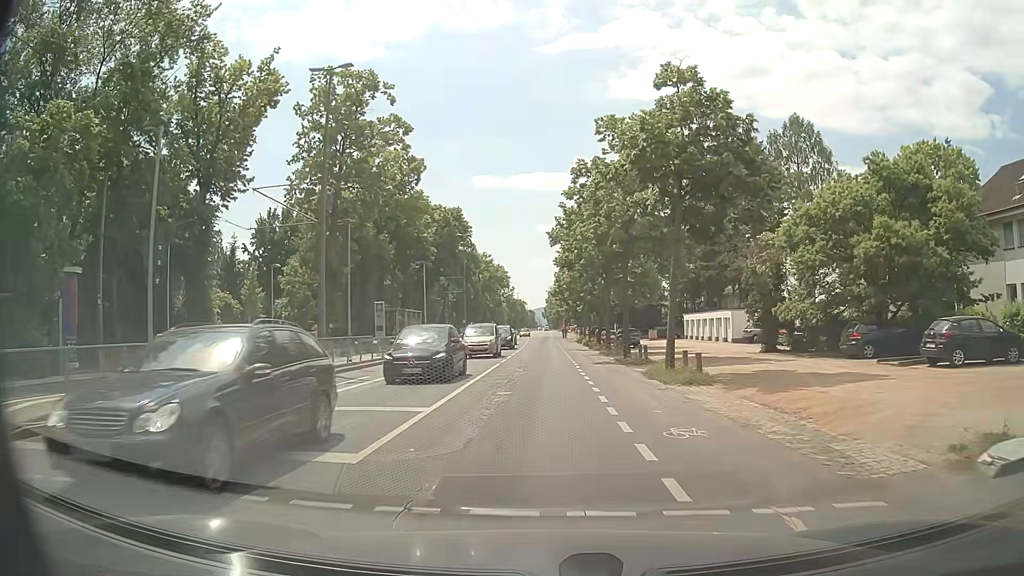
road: tertiary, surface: asphalt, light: Day
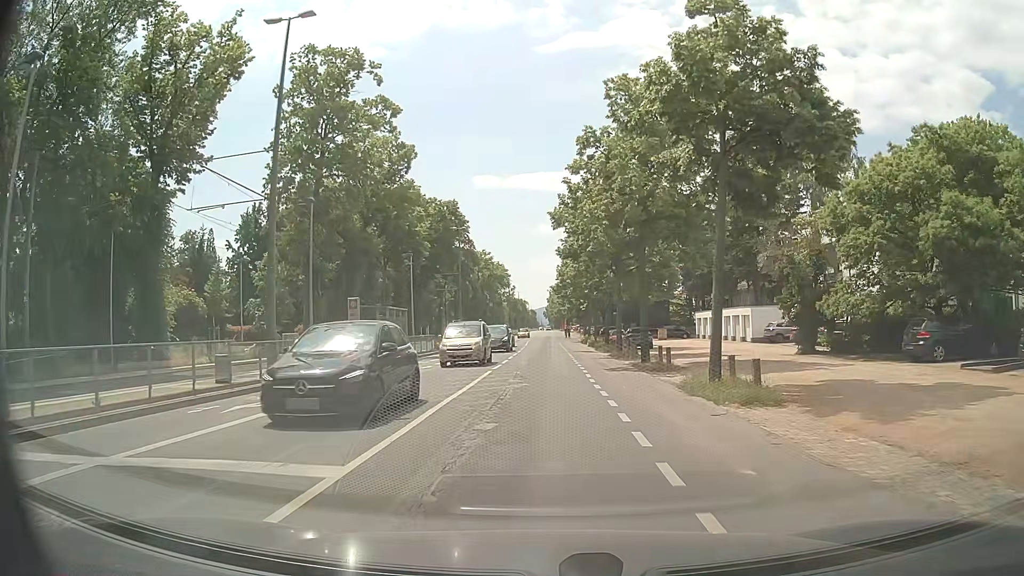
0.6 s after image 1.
(0.0, +5.2) m; 0°
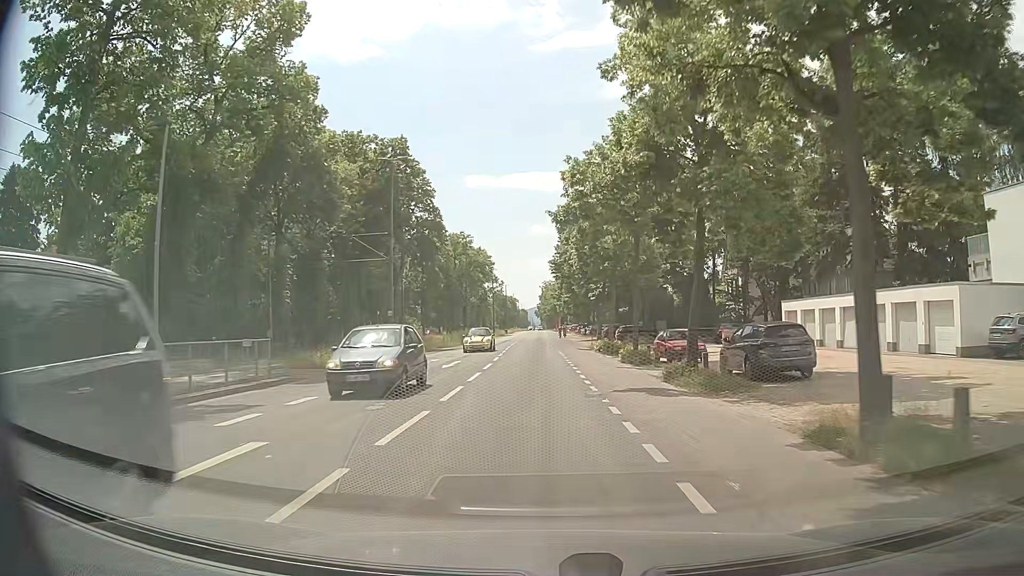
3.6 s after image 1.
(0.0, +29.1) m; 0°
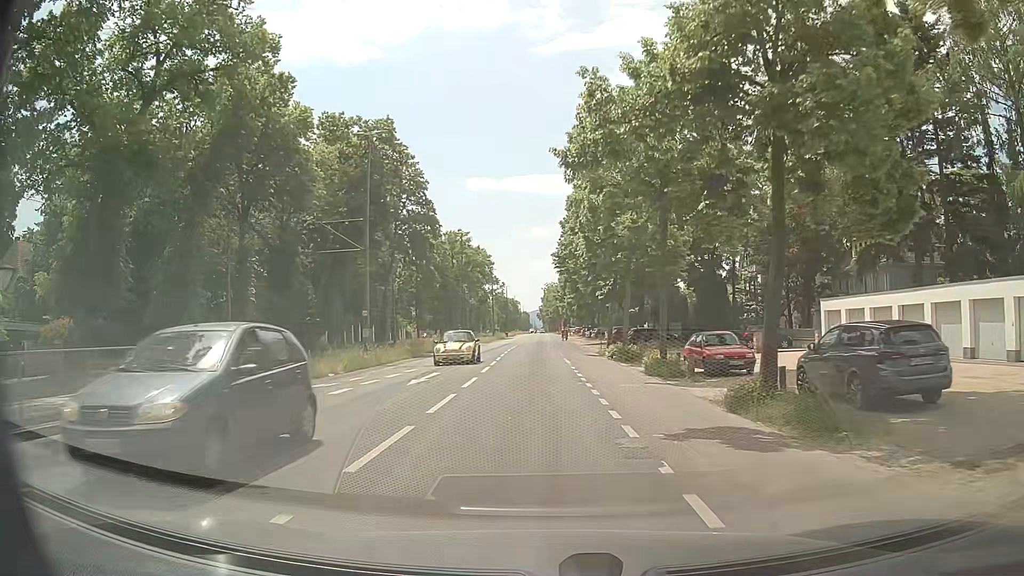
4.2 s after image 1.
(0.0, +6.3) m; 0°
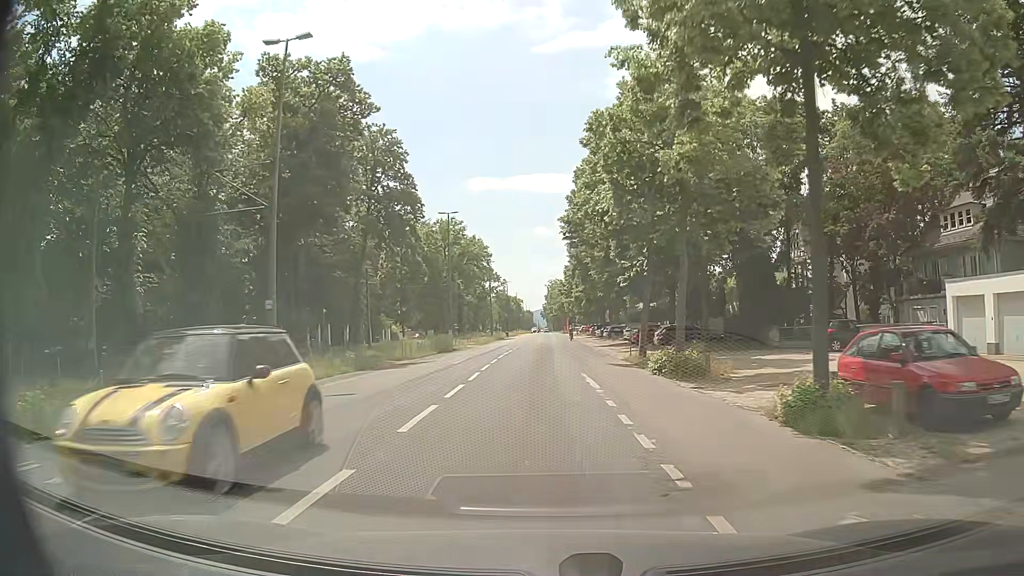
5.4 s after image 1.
(0.0, +13.0) m; 0°
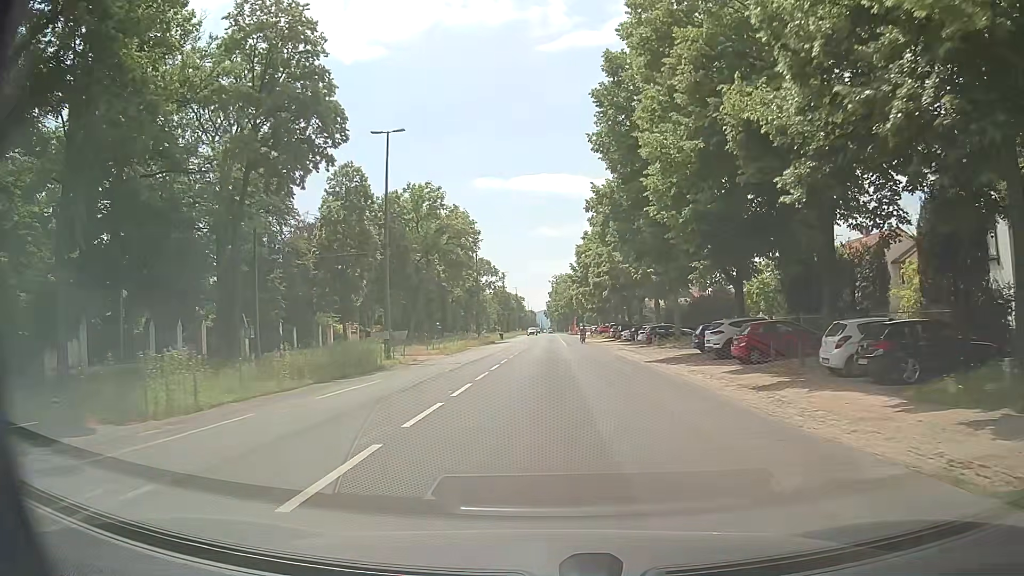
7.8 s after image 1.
(-0.2, +26.9) m; -1°
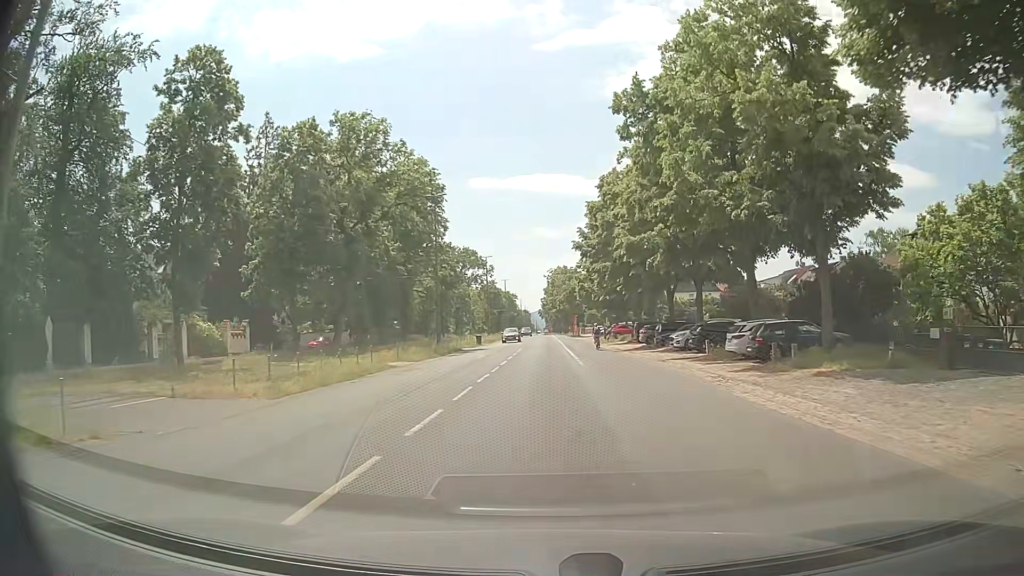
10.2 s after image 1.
(+0.2, +27.8) m; +1°
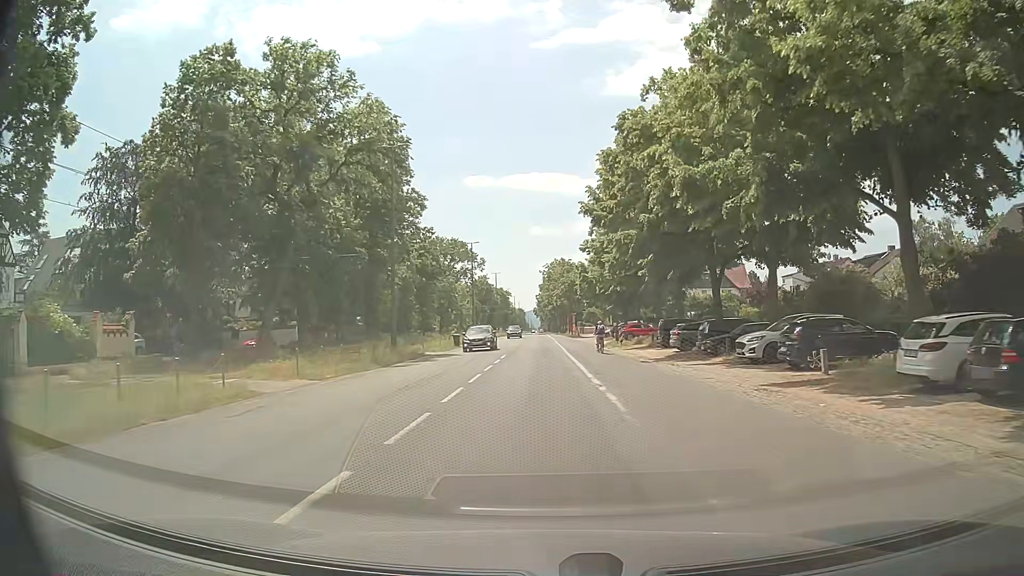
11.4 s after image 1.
(0.0, +14.4) m; 0°
(0, +10) (0, +20) (0, +30) (0, +40) (0, +50) (0, +60) (0, +70) (0, +80) (+1, +90) (+1, +100) m
